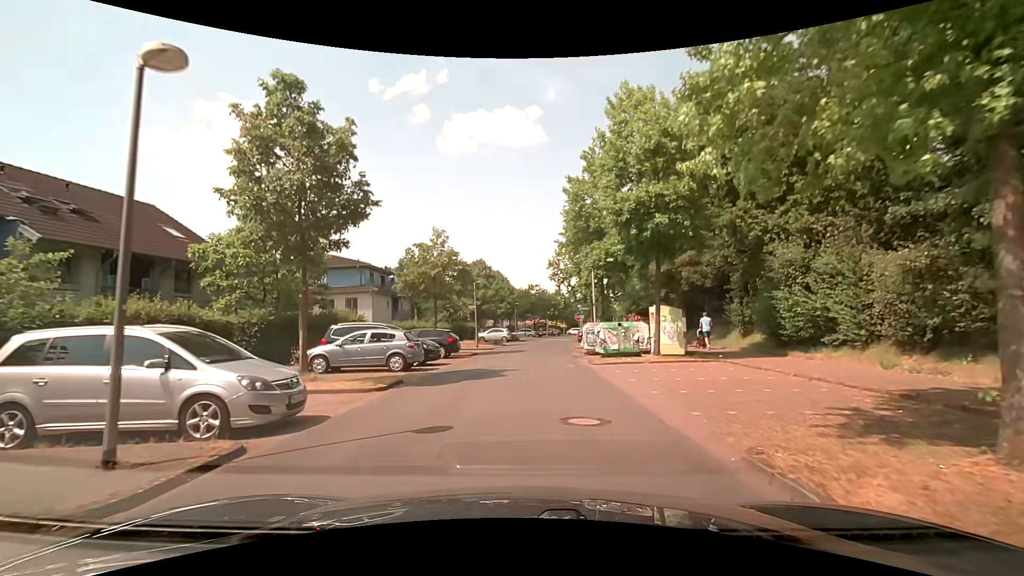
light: Day
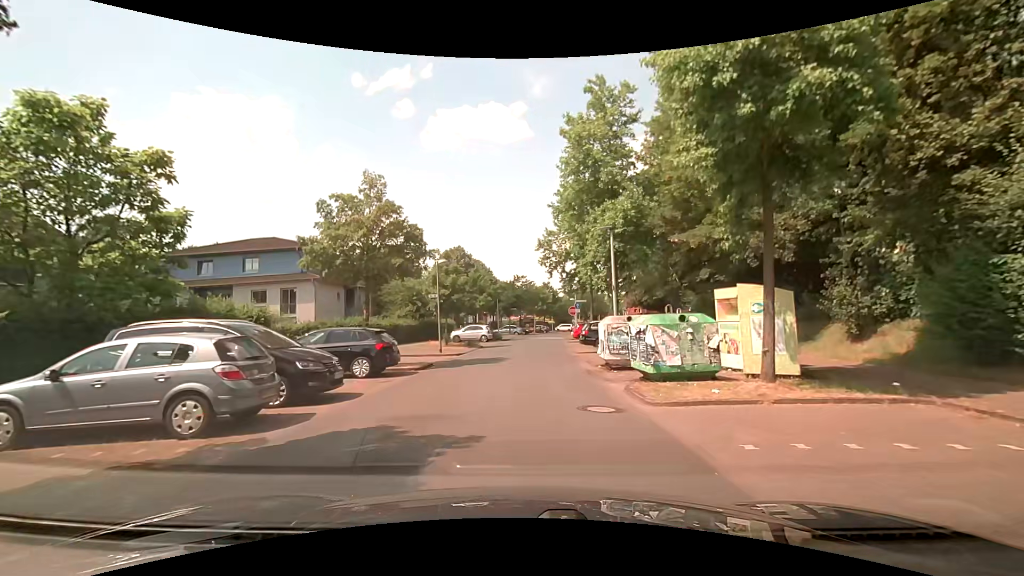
(+0.2, +10.0) m; +4°
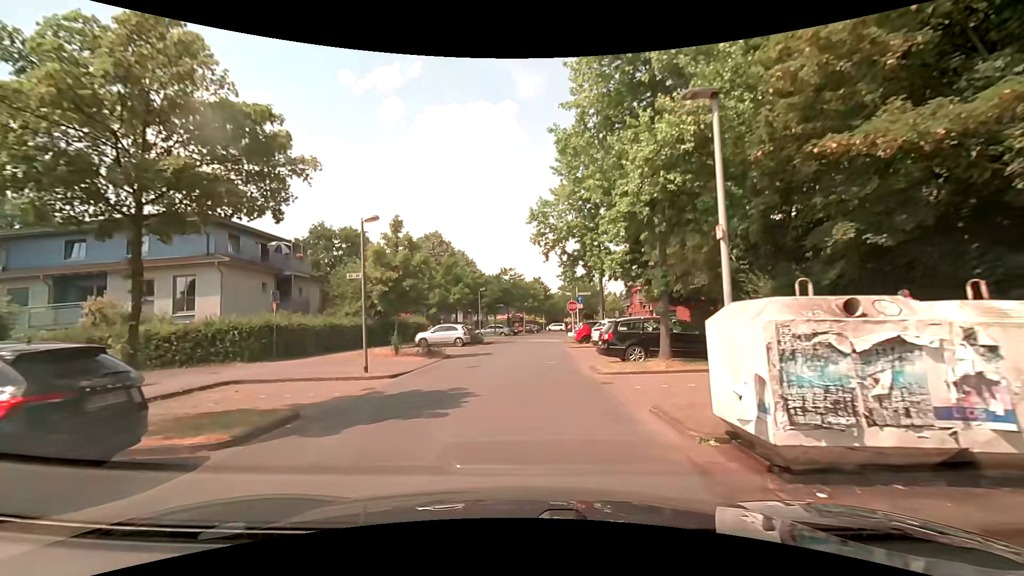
(-0.2, +10.3) m; -1°
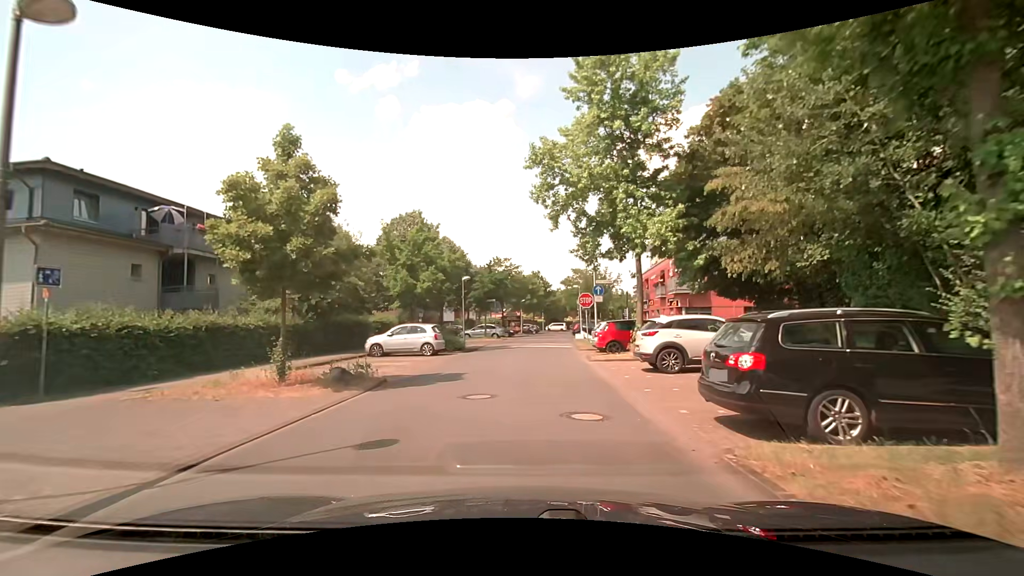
(+0.1, +10.3) m; +1°
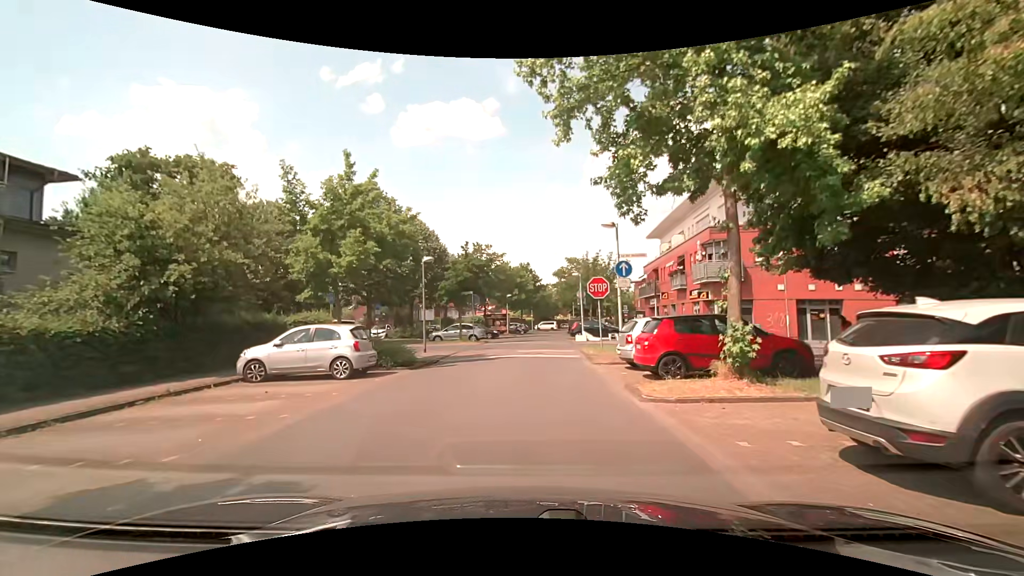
(0.0, +9.8) m; +1°
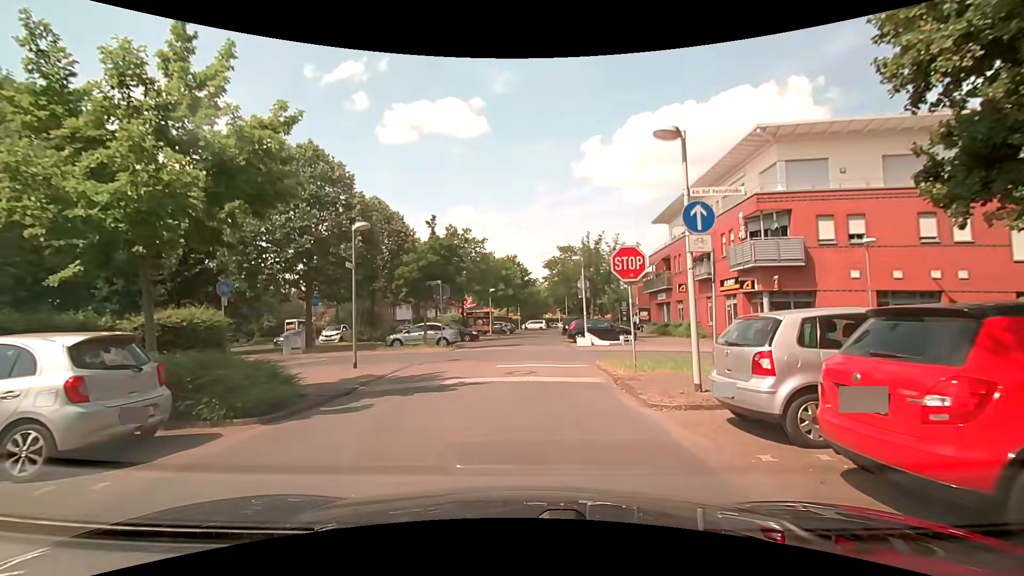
(+0.1, +8.3) m; +2°
